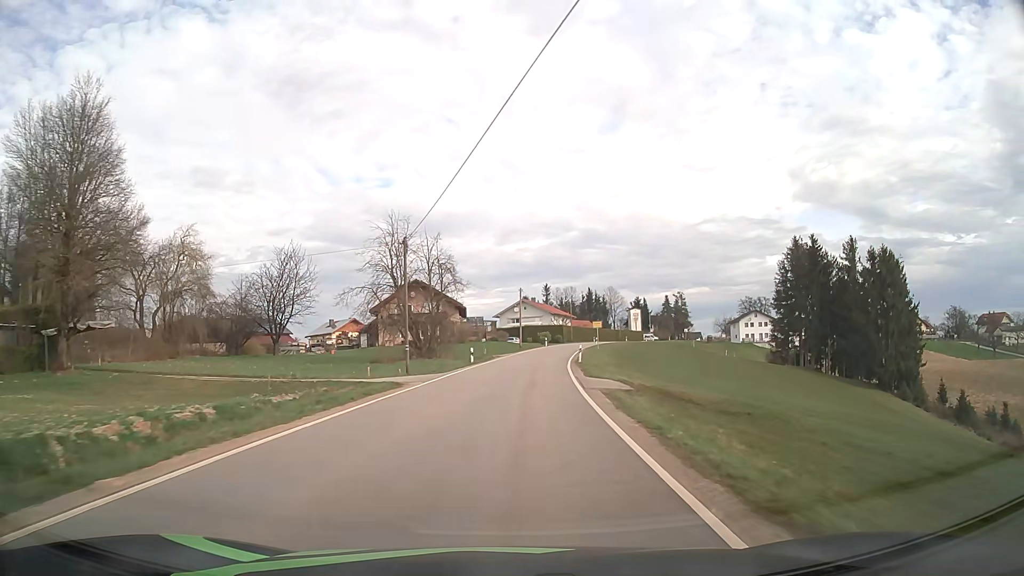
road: tertiary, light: Day
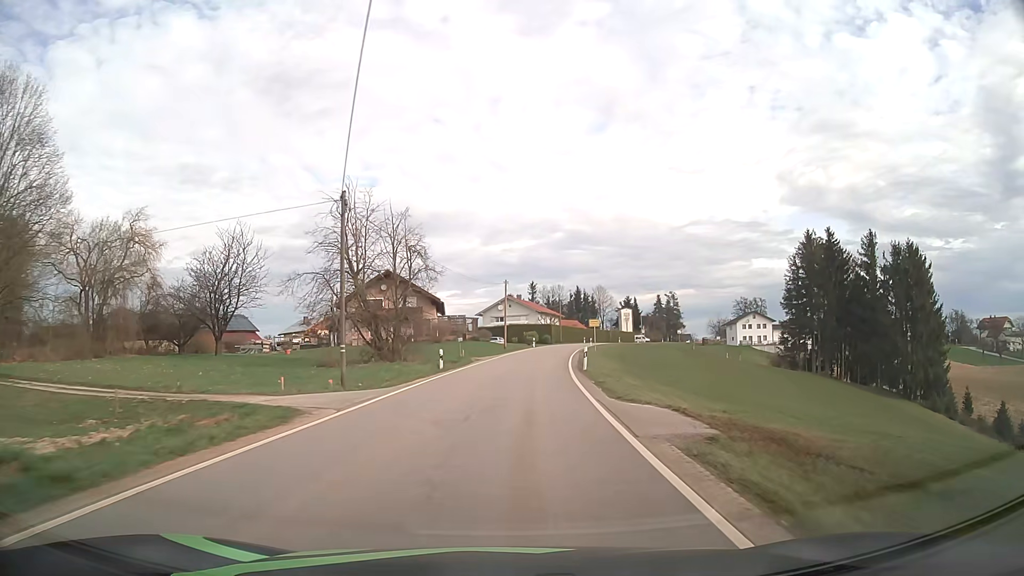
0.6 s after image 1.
(+0.1, +9.8) m; +1°
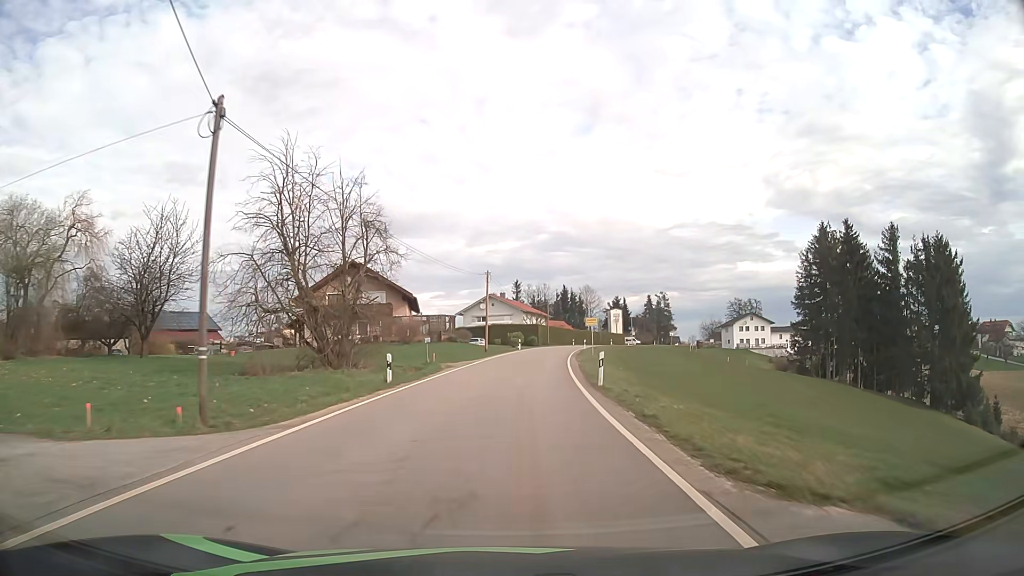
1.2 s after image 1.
(+0.1, +9.5) m; +1°
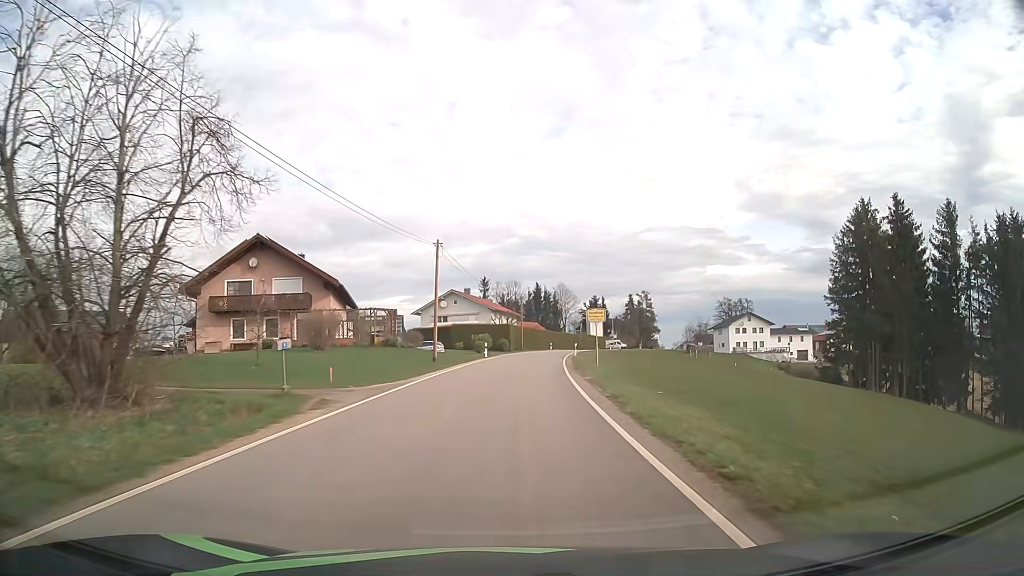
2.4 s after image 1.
(+0.5, +18.1) m; +3°
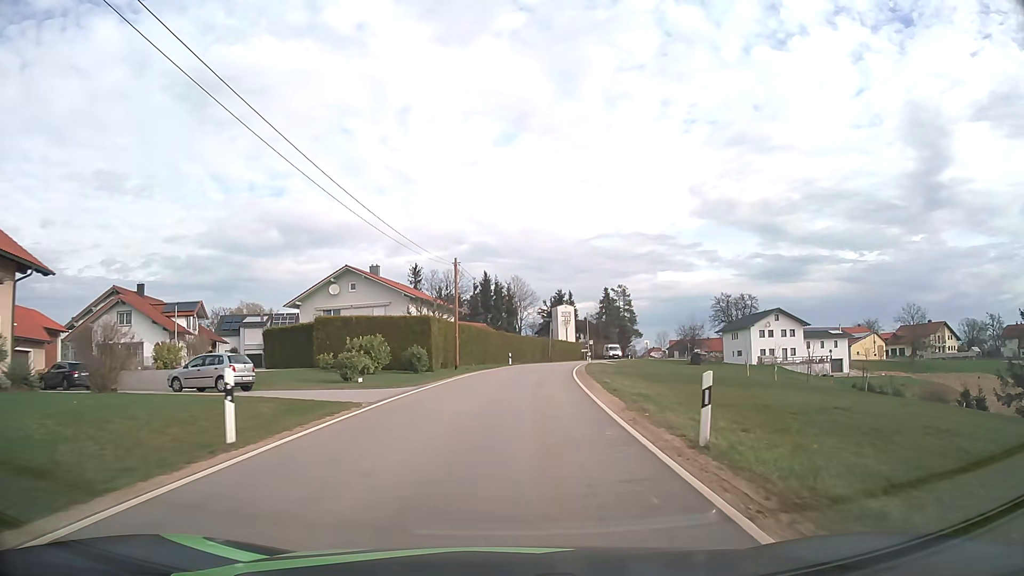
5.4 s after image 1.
(+1.6, +39.4) m; +4°
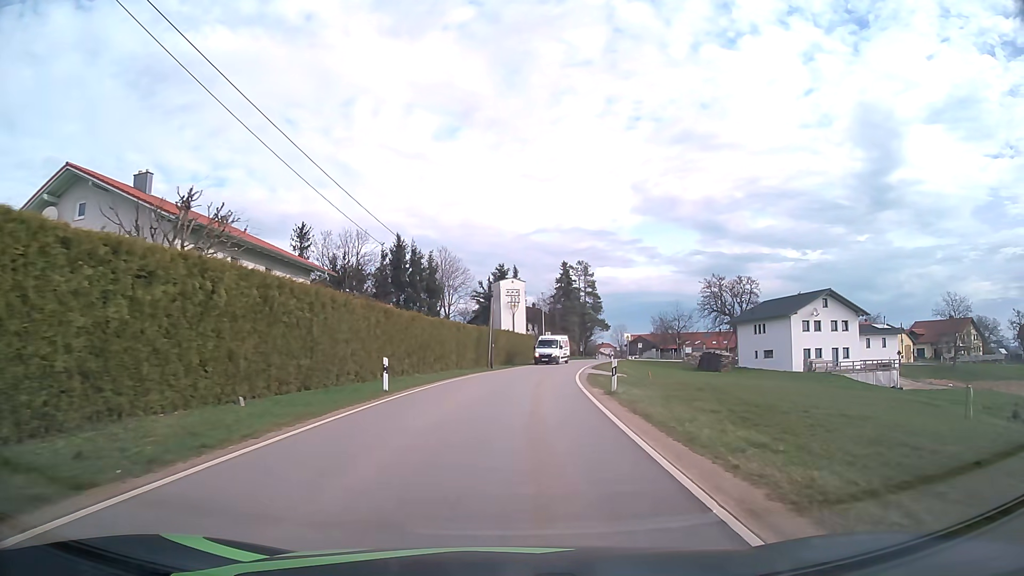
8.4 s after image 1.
(+1.8, +35.7) m; +6°
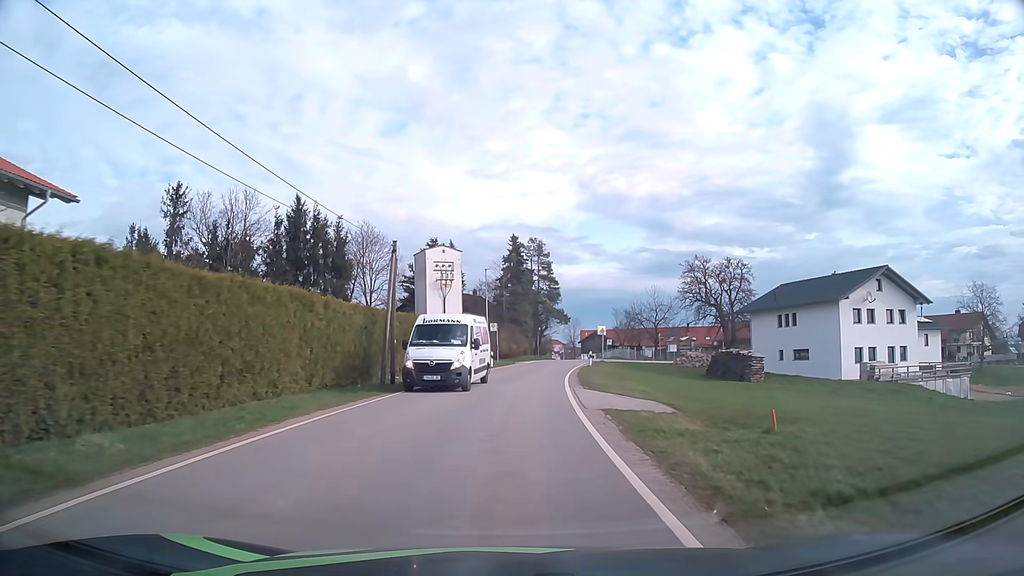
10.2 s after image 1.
(+1.0, +21.7) m; +5°
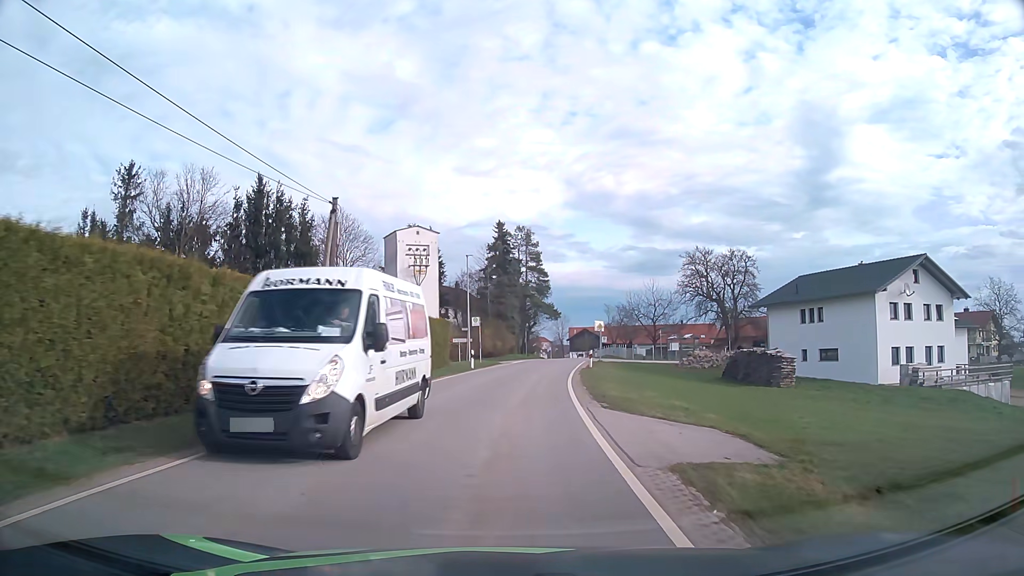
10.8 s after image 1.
(+0.1, +7.3) m; +1°
(0, +10) (+1, +20) (+1, +30) (+2, +40) (+4, +50) (+5, +60) (+7, +70) (+8, +80) (+9, +89) (+10, +99) m
